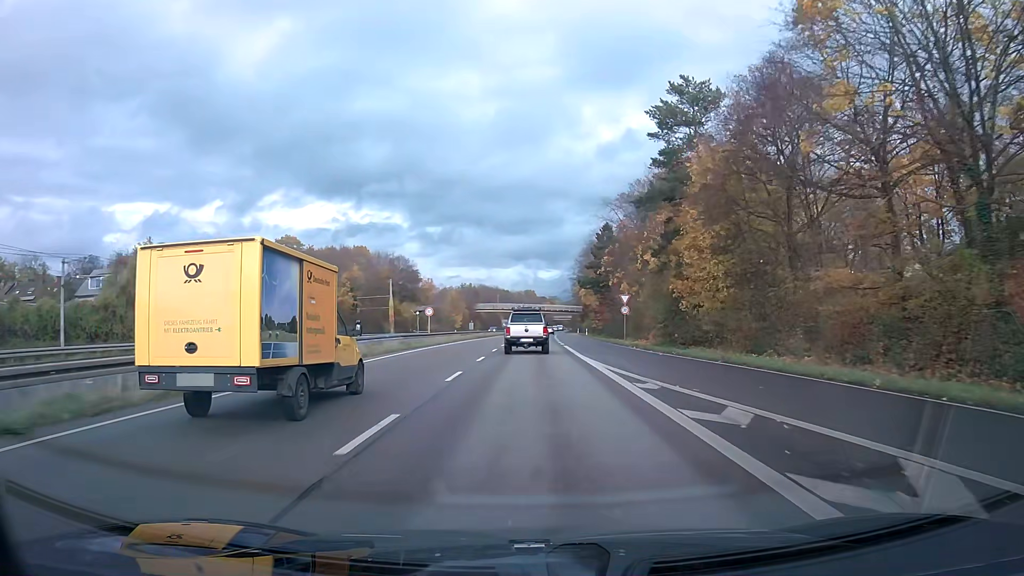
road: trunk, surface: asphalt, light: Day
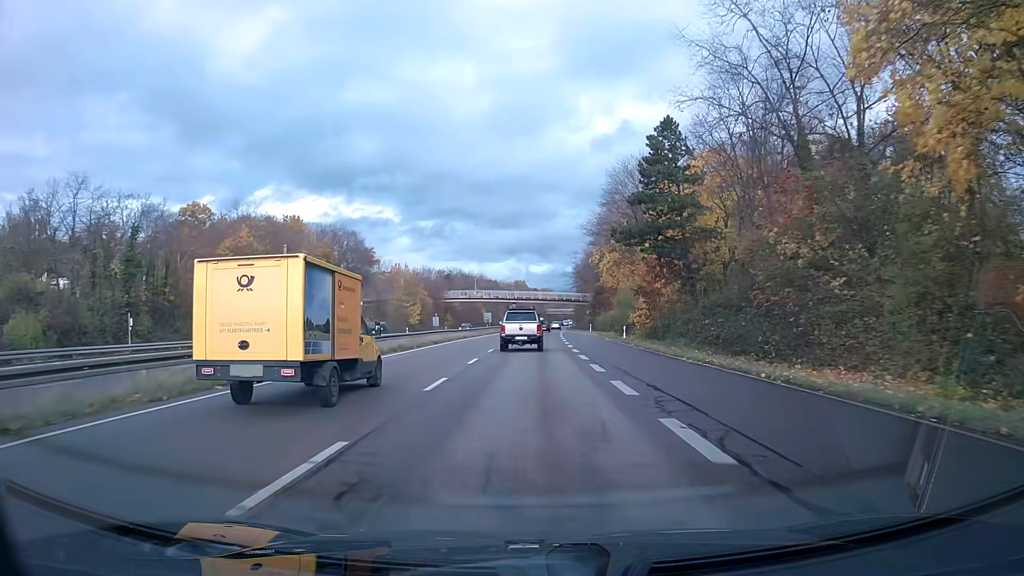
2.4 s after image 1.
(+0.4, +46.3) m; +1°
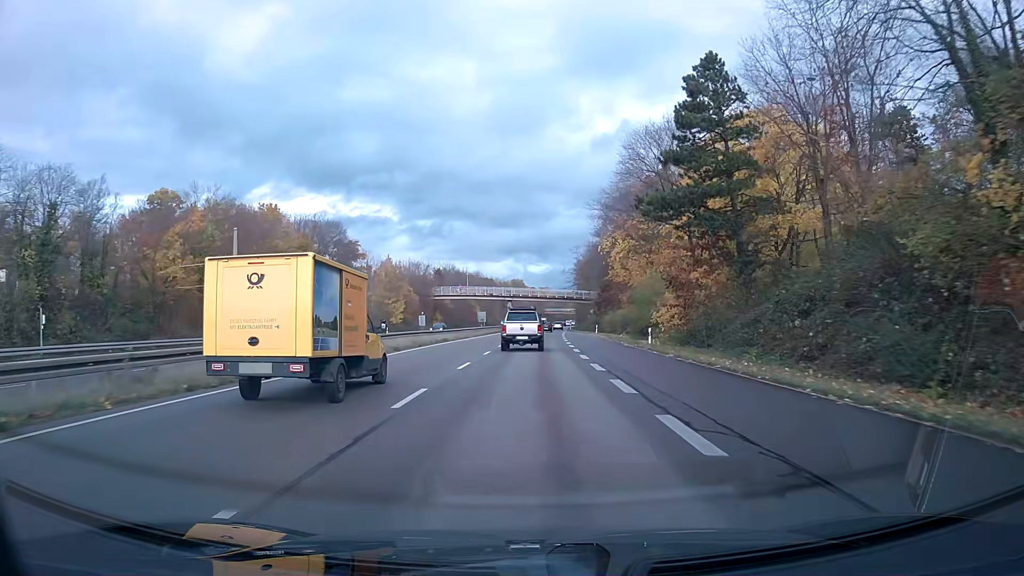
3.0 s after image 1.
(0.0, +11.8) m; 0°
